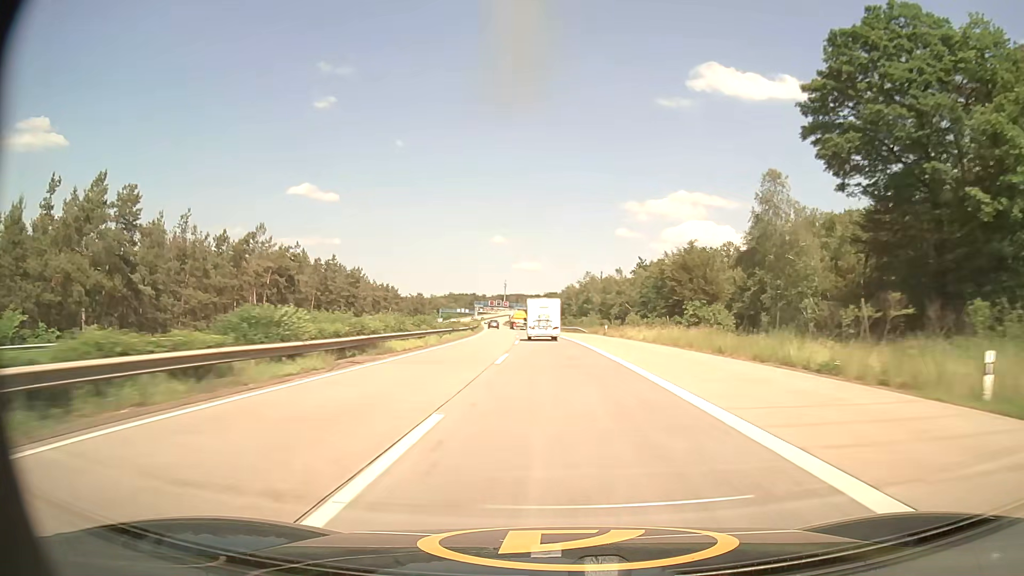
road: motorway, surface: asphalt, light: Day
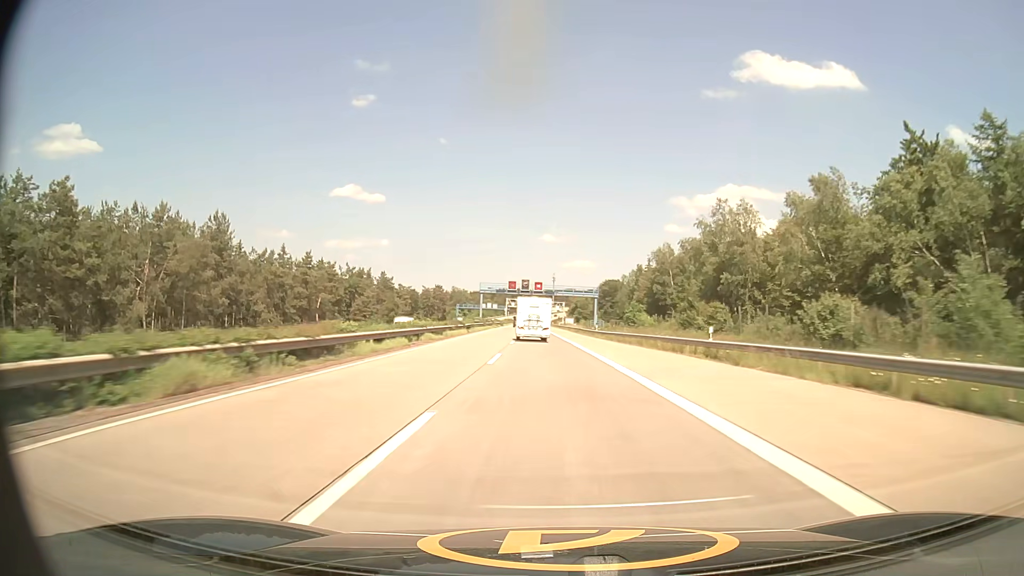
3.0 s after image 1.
(-3.4, +89.7) m; -4°
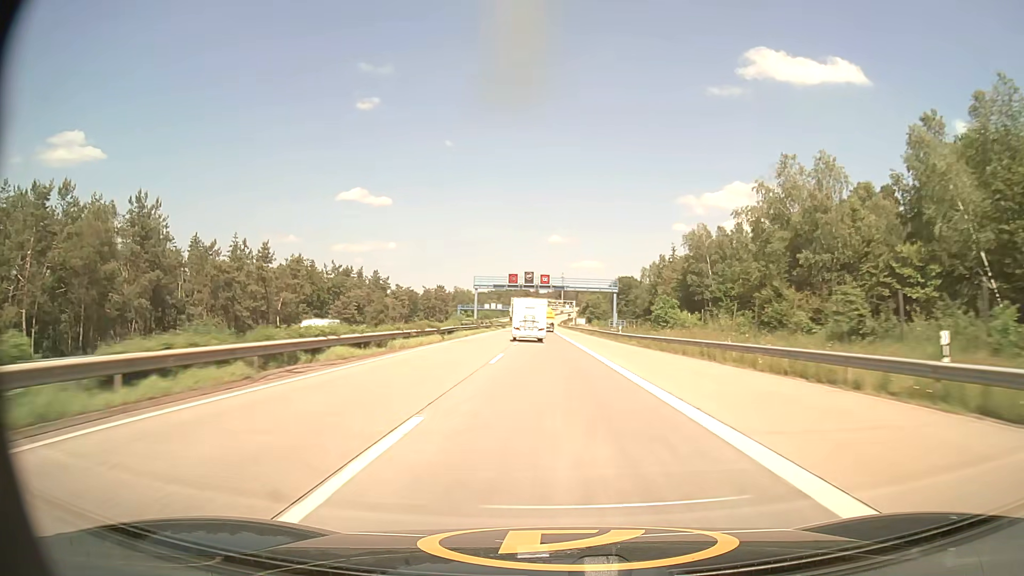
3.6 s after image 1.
(-0.1, +17.7) m; -1°
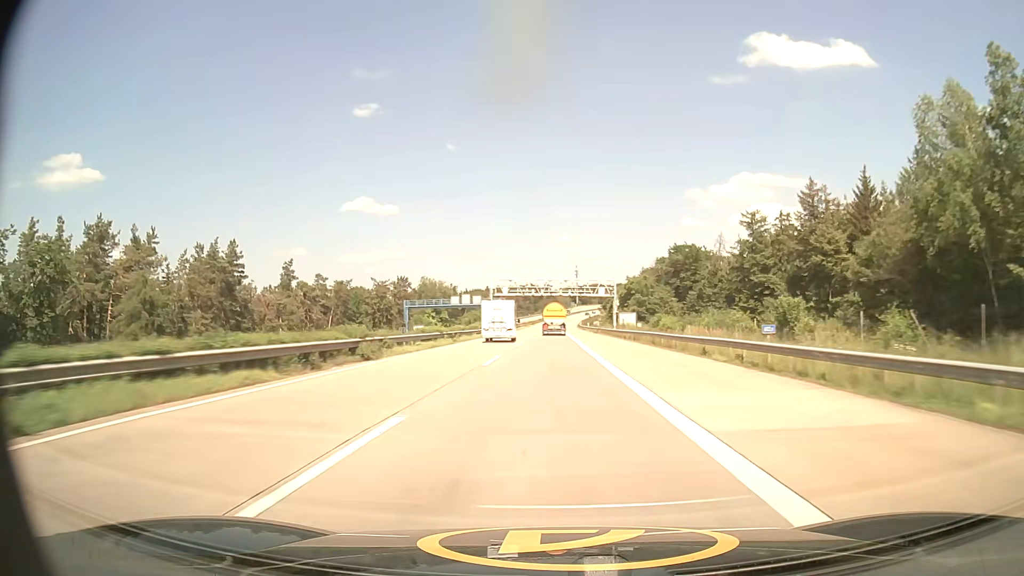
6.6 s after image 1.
(-1.0, +90.0) m; -1°
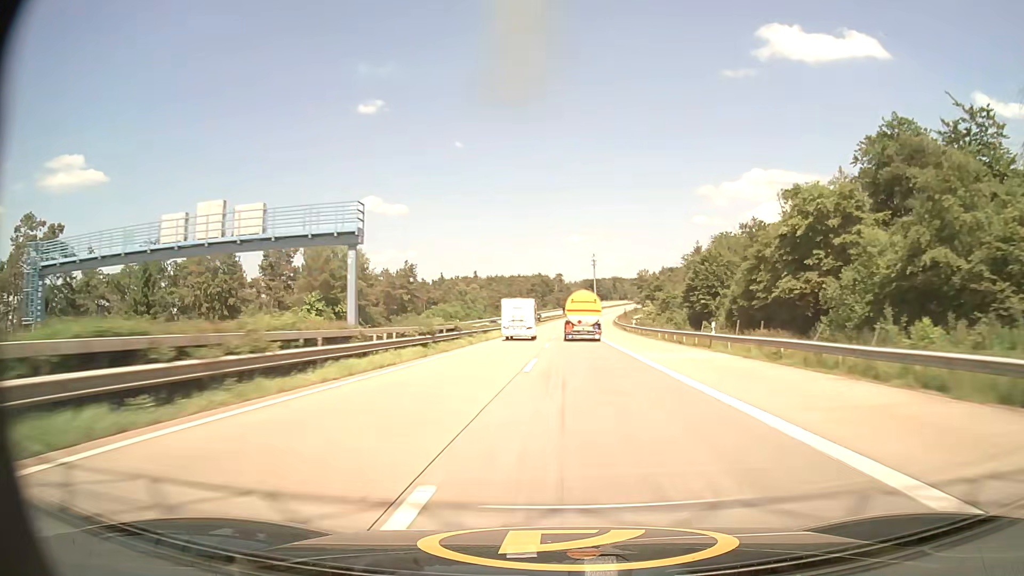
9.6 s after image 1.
(-1.0, +93.0) m; -1°
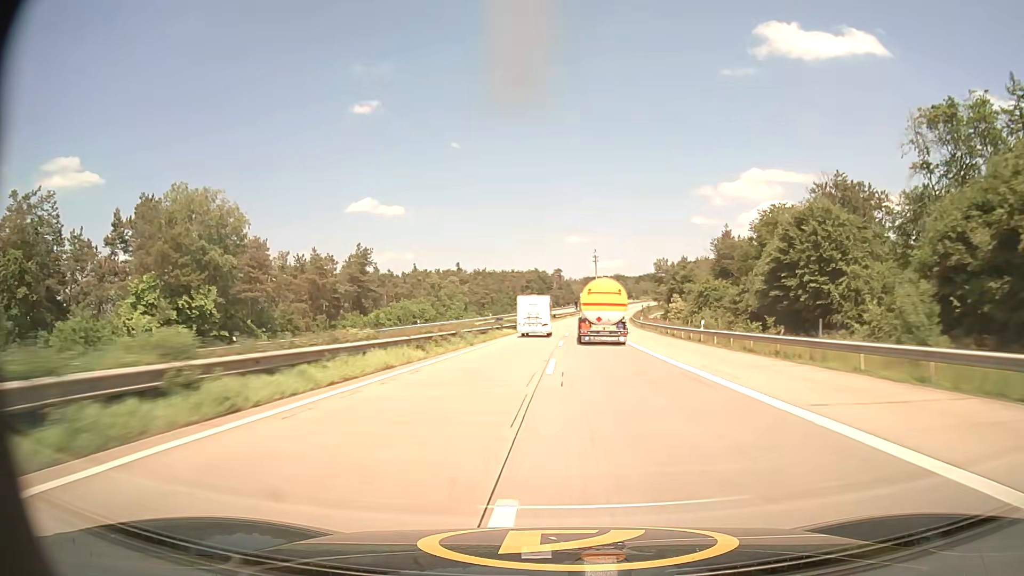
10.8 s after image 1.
(0.0, +37.3) m; 0°
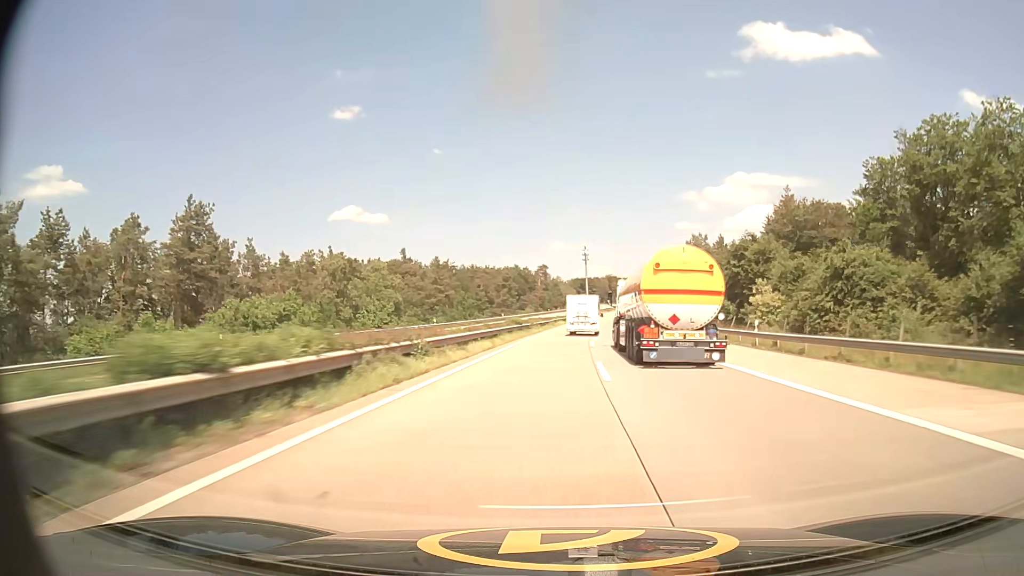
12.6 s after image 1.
(+0.3, +55.2) m; +1°
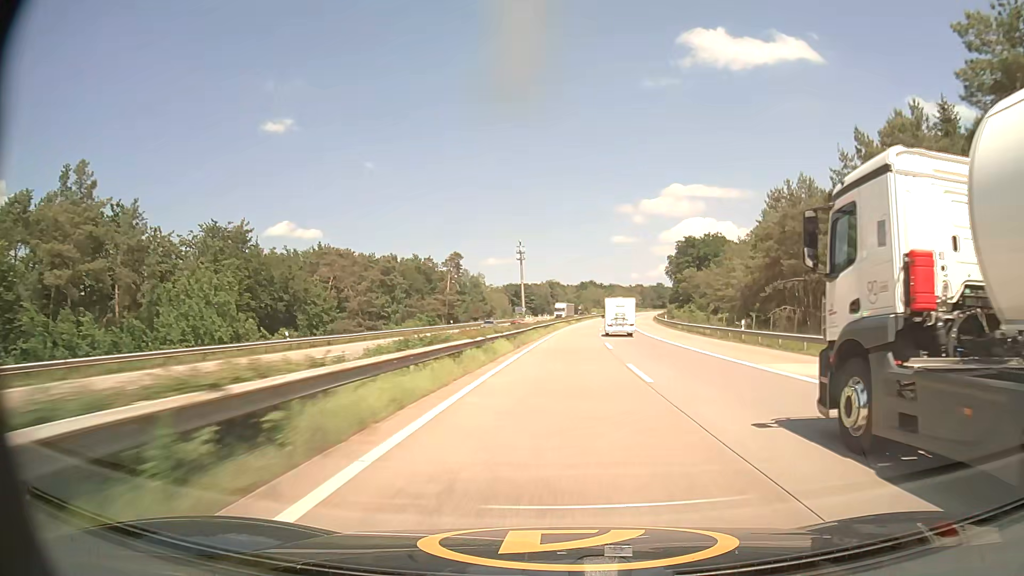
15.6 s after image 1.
(+4.2, +90.0) m; +6°
(0, +10) (0, +20) (0, +30) (+1, +40) (+1, +50) (+2, +60) (+3, +70) (+3, +80) (+4, +90) (+5, +100) m
